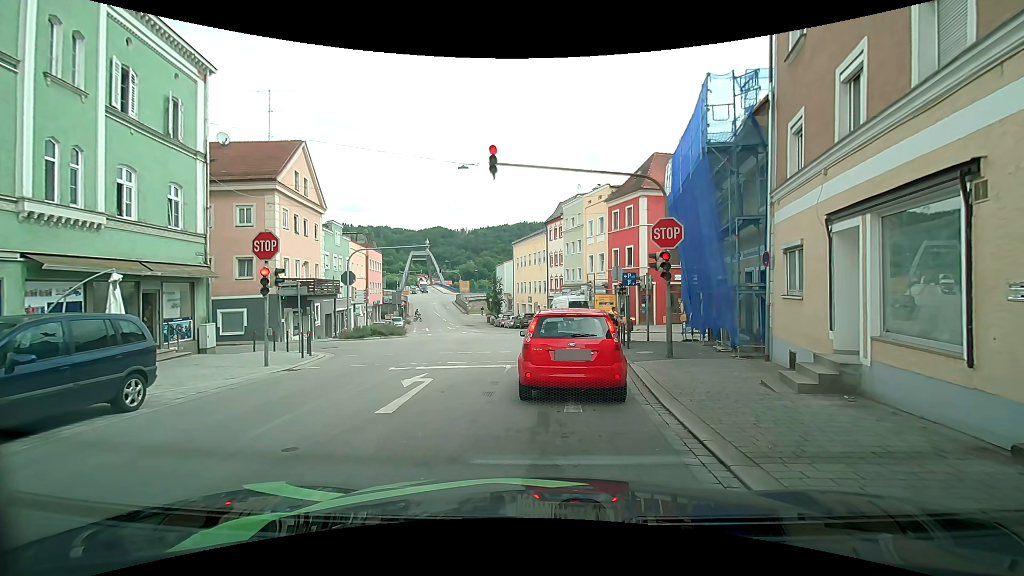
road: tertiary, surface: asphalt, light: Day
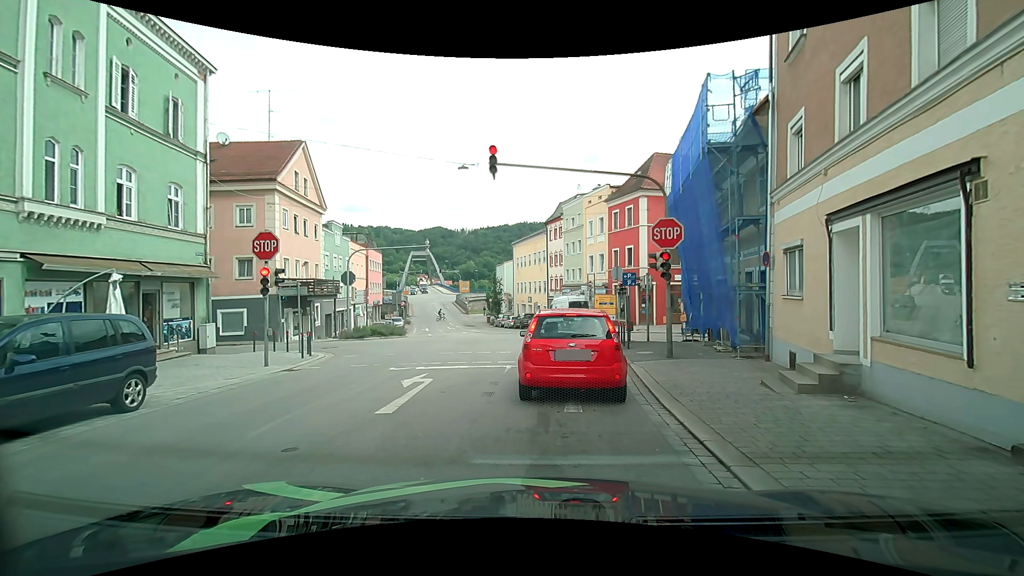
(0.0, 0.0) m; 0°
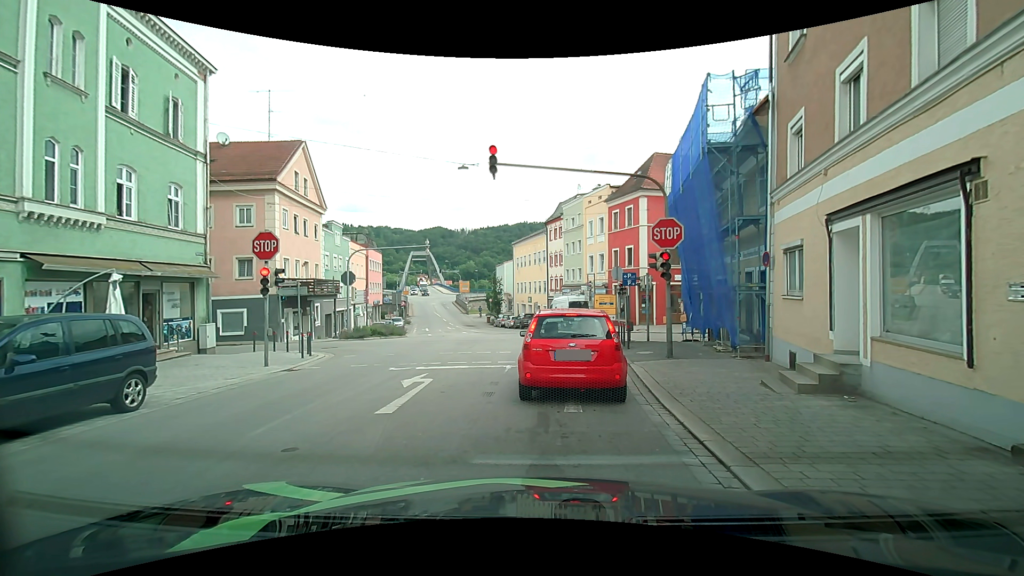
(0.0, 0.0) m; 0°
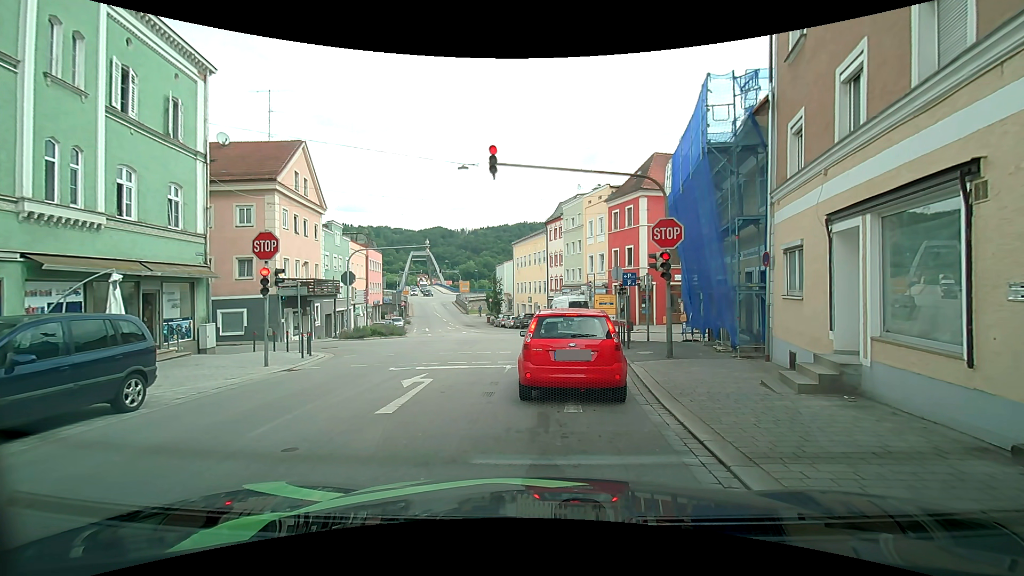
(0.0, 0.0) m; 0°
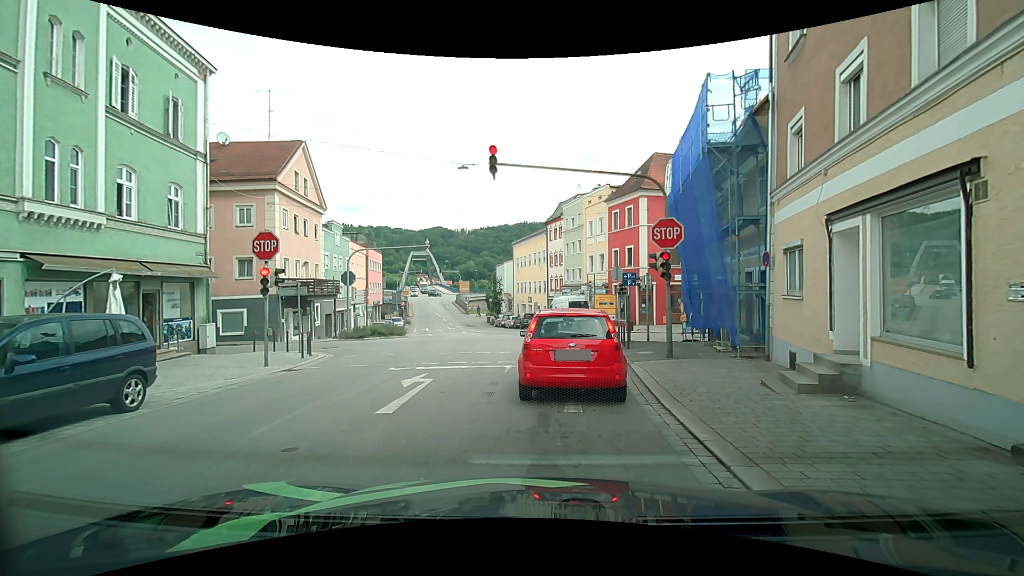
(0.0, 0.0) m; 0°
